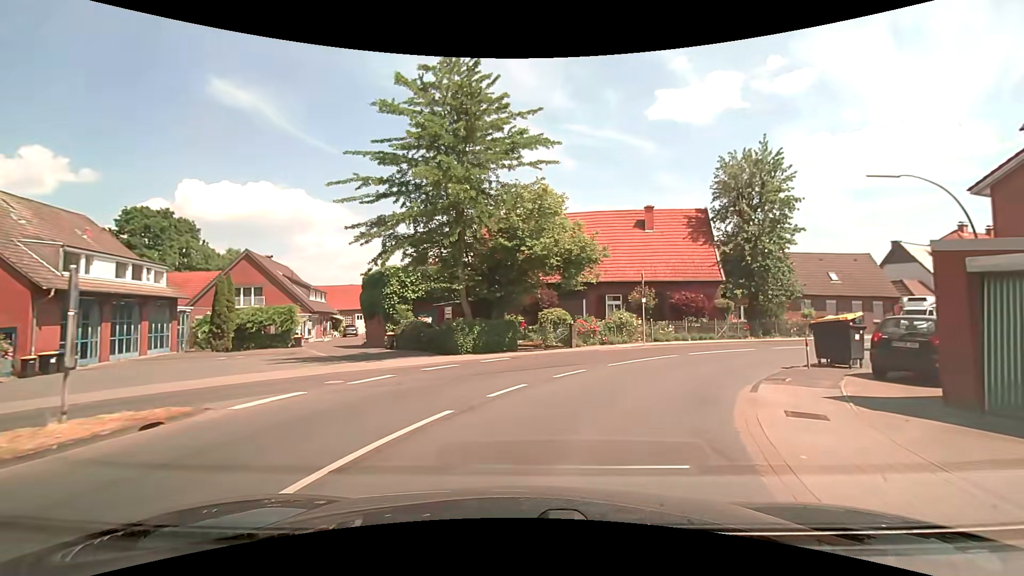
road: secondary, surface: asphalt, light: Day
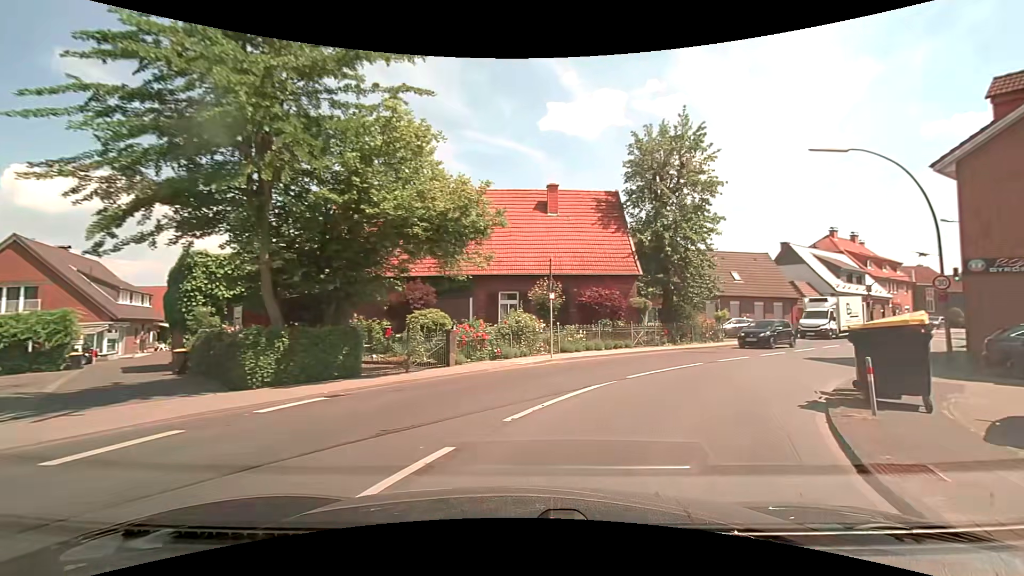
(+0.7, +7.6) m; +11°
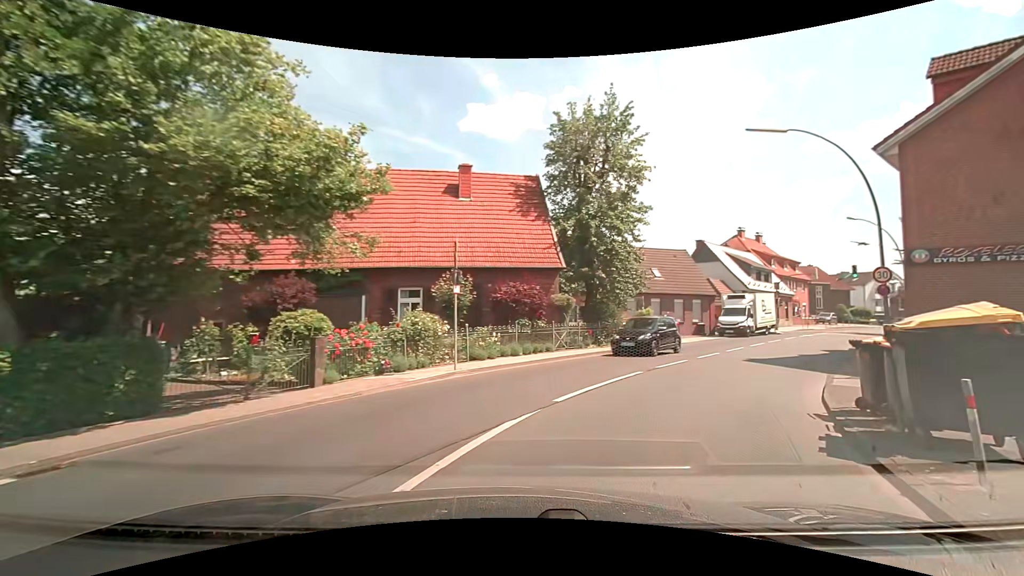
(+0.3, +3.7) m; +9°
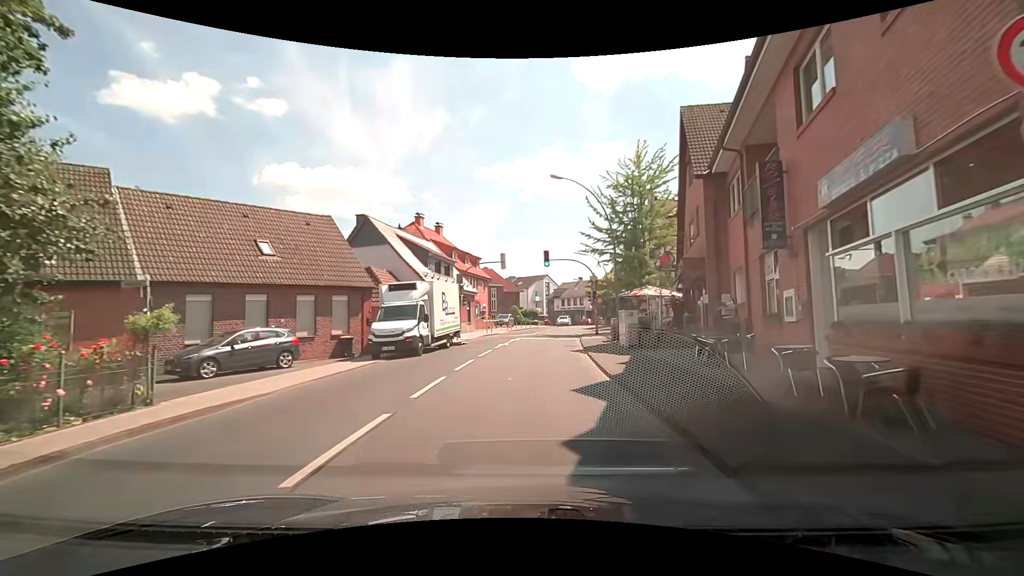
(+6.8, +17.1) m; +35°
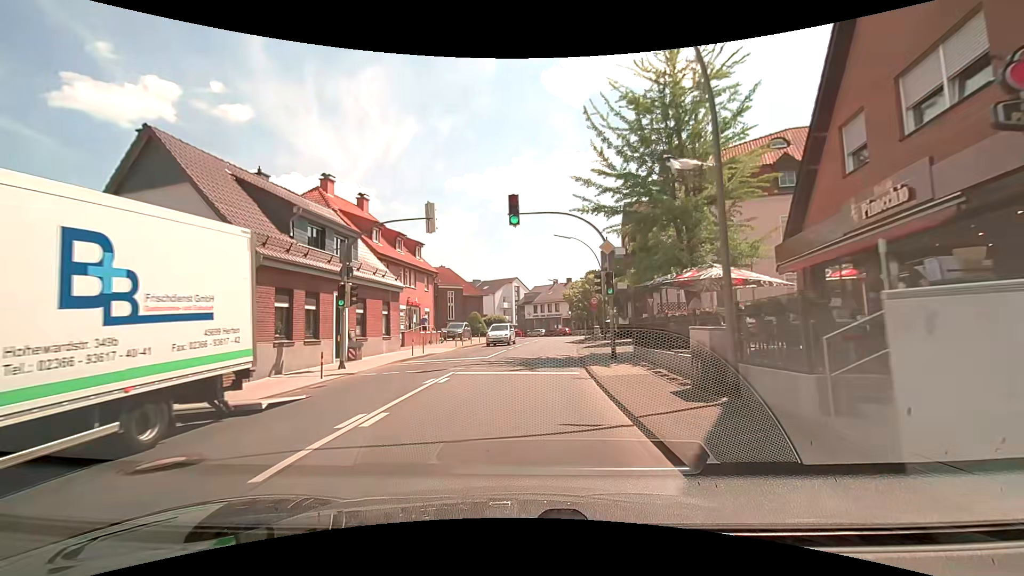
(+0.9, +17.8) m; +3°
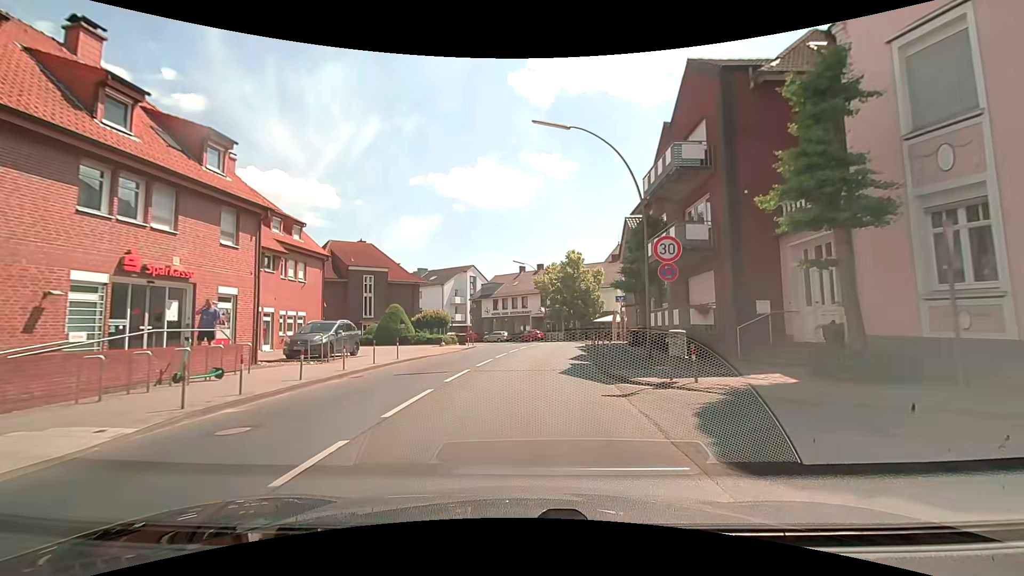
(+1.0, +24.2) m; +4°
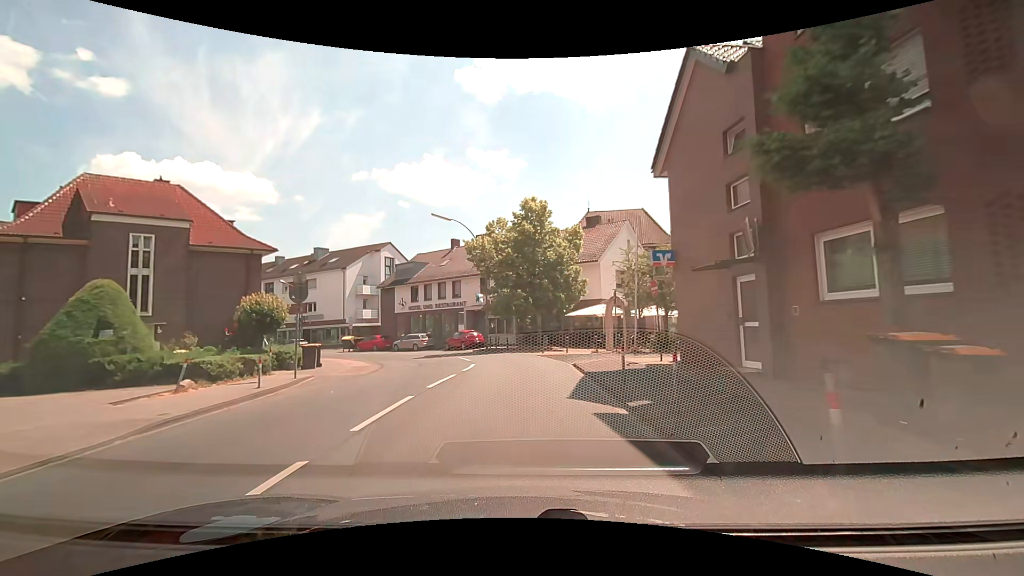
(+1.1, +22.9) m; +7°
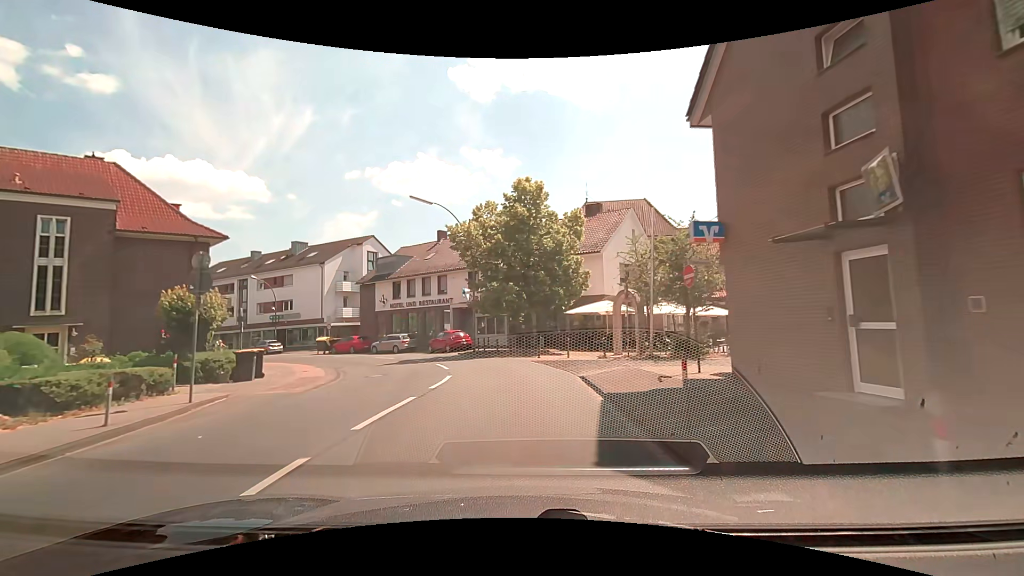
(0.0, +4.4) m; 0°
(0, +10) (-1, +20) (-5, +29) (-10, +37) (-18, +44) (-26, +49) (-35, +55) (-43, +60) (-52, +64) (-62, +68) m
